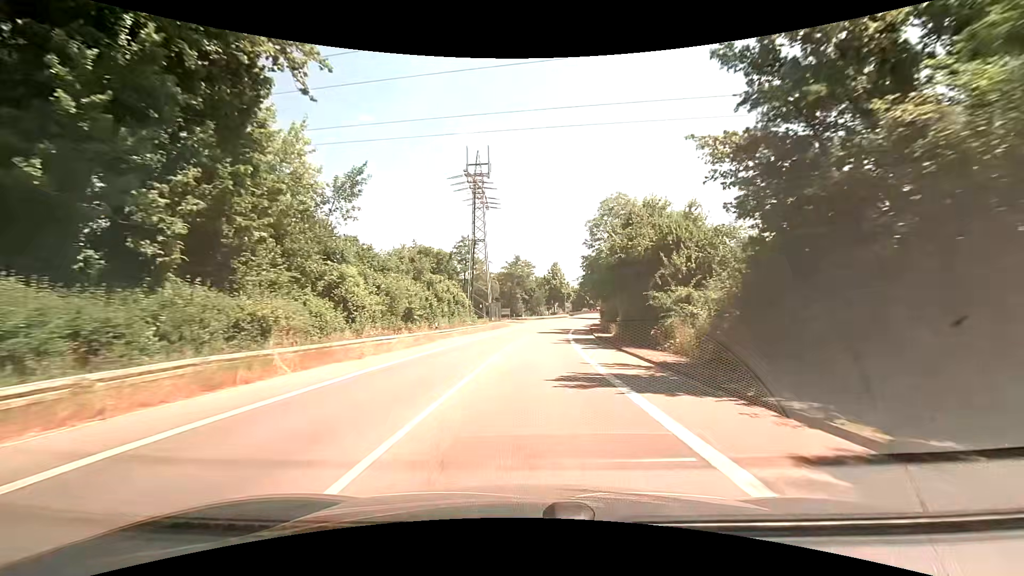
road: tertiary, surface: asphalt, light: Day
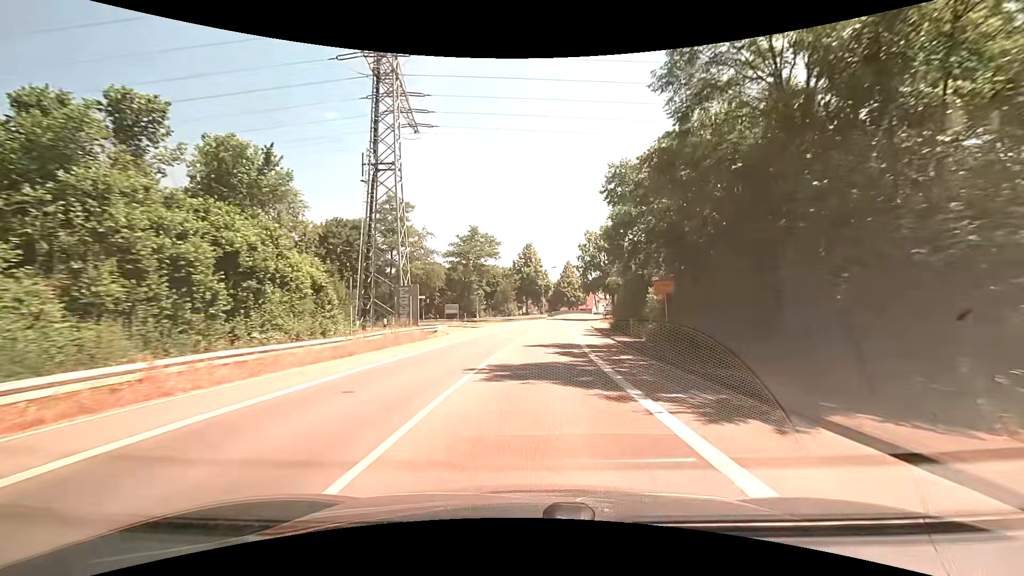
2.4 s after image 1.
(+0.9, +35.1) m; +3°
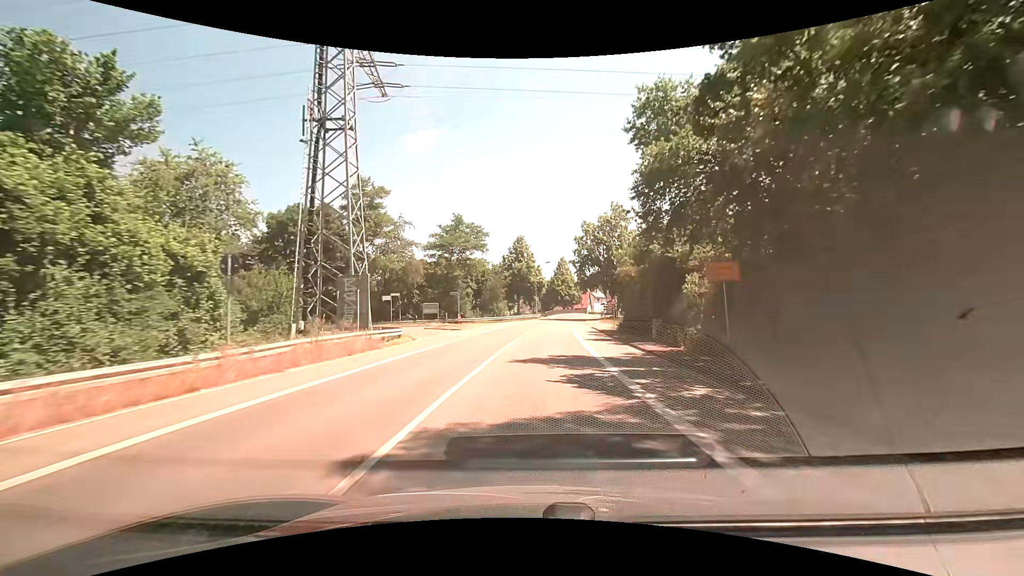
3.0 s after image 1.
(+0.1, +8.0) m; +1°
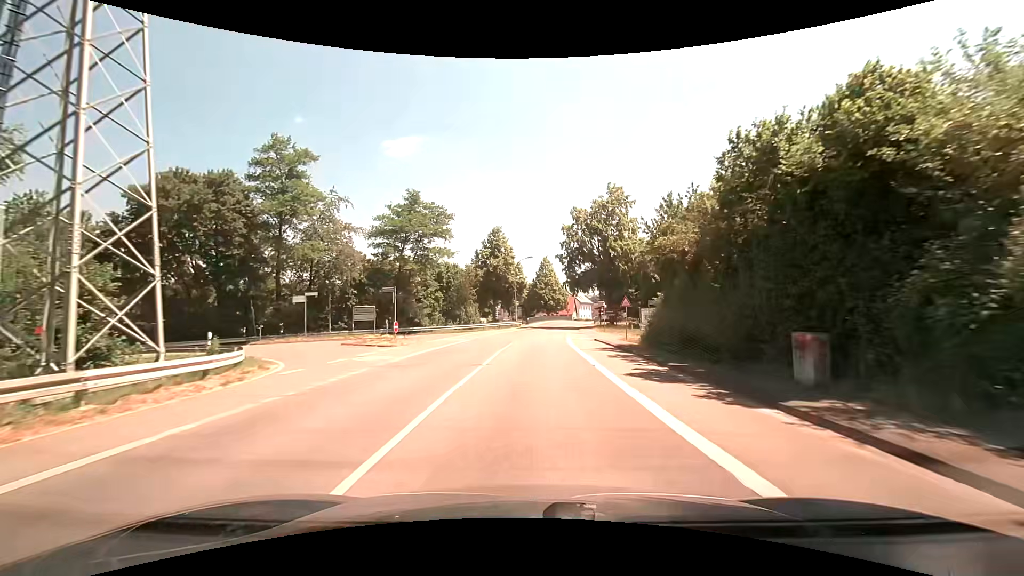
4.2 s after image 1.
(+0.3, +15.0) m; +1°
